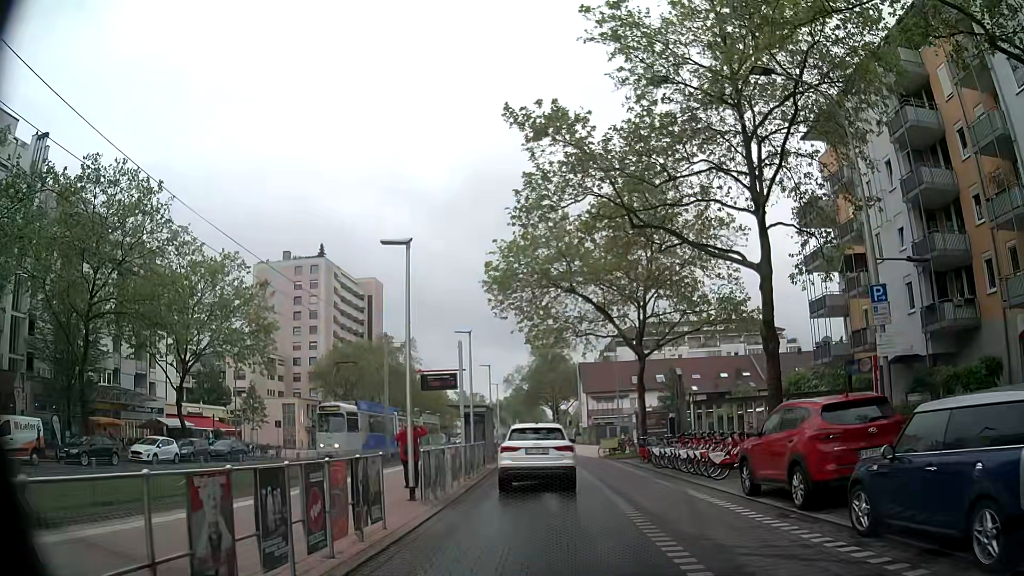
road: tertiary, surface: asphalt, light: Day
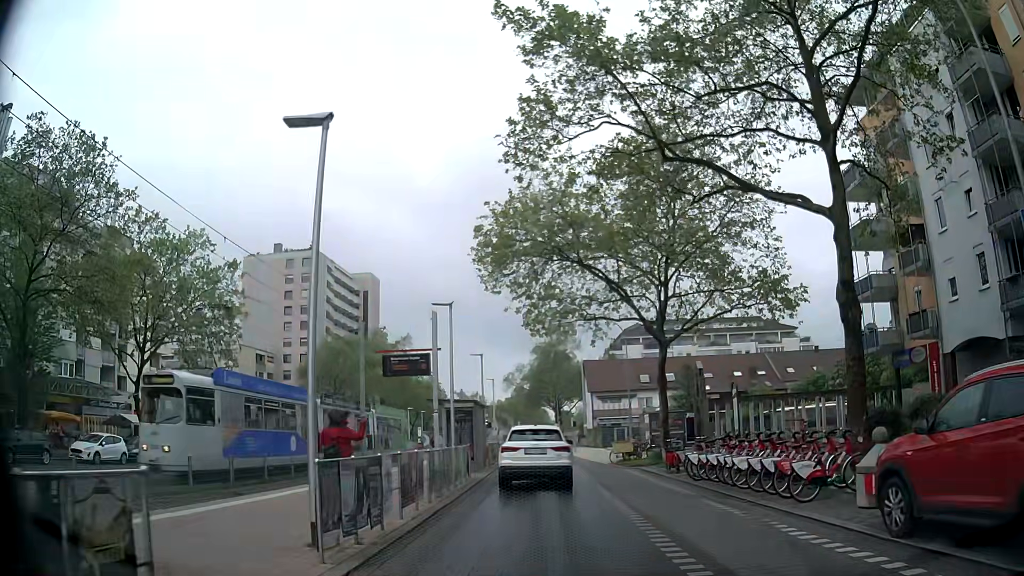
(0.0, +5.7) m; +1°
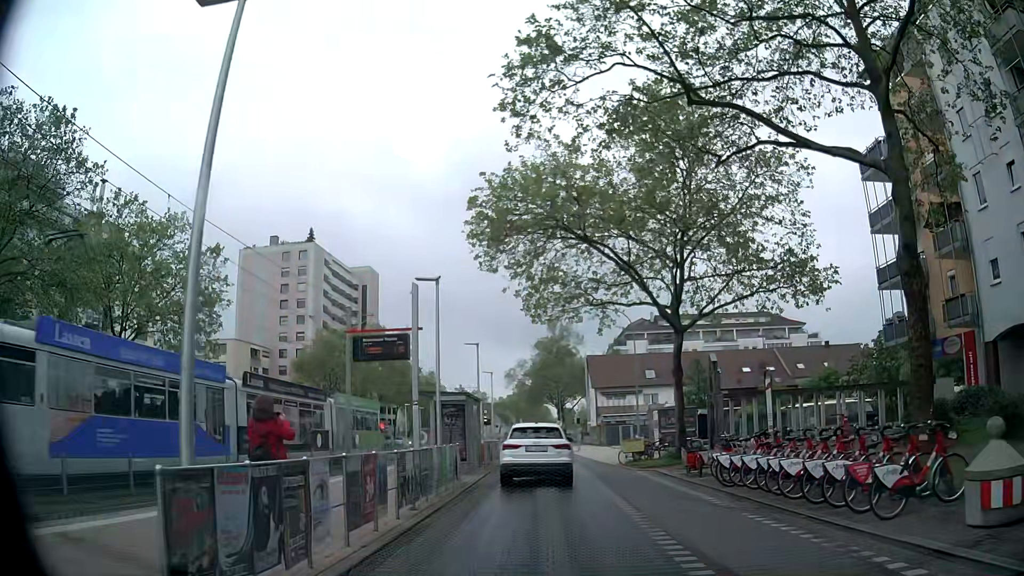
(0.0, +2.9) m; 0°
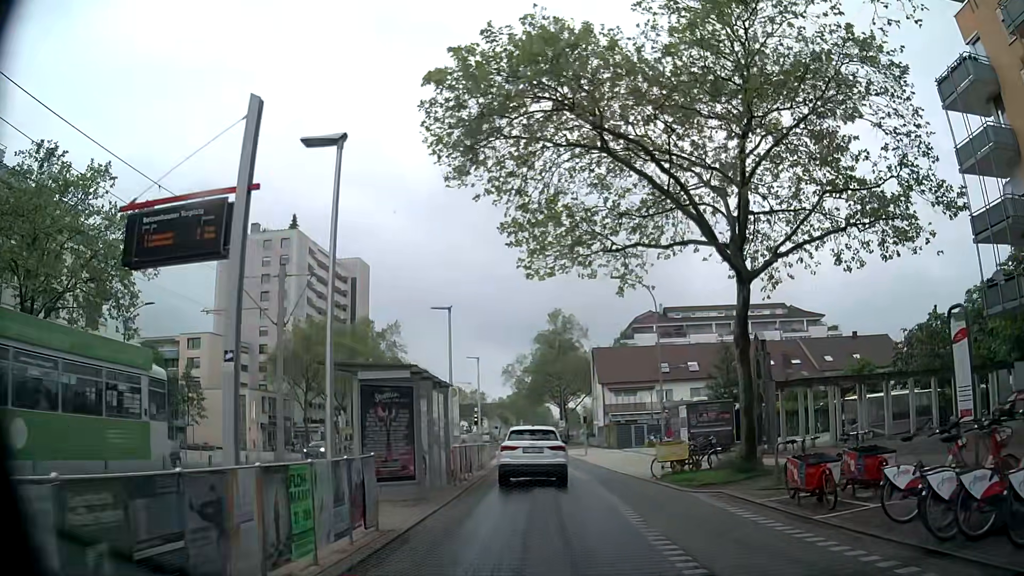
(0.0, +8.6) m; 0°
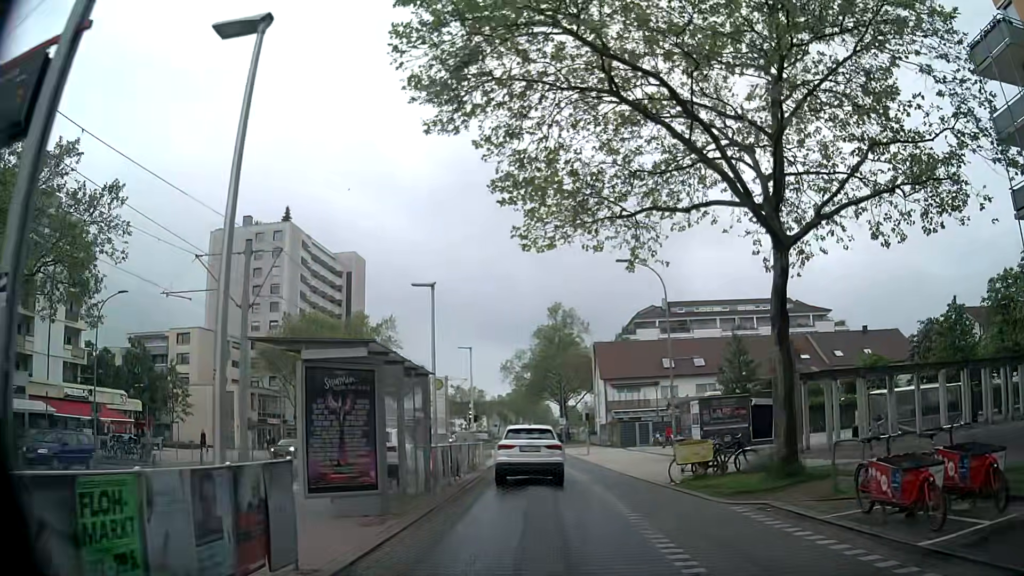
(0.0, +2.9) m; -1°
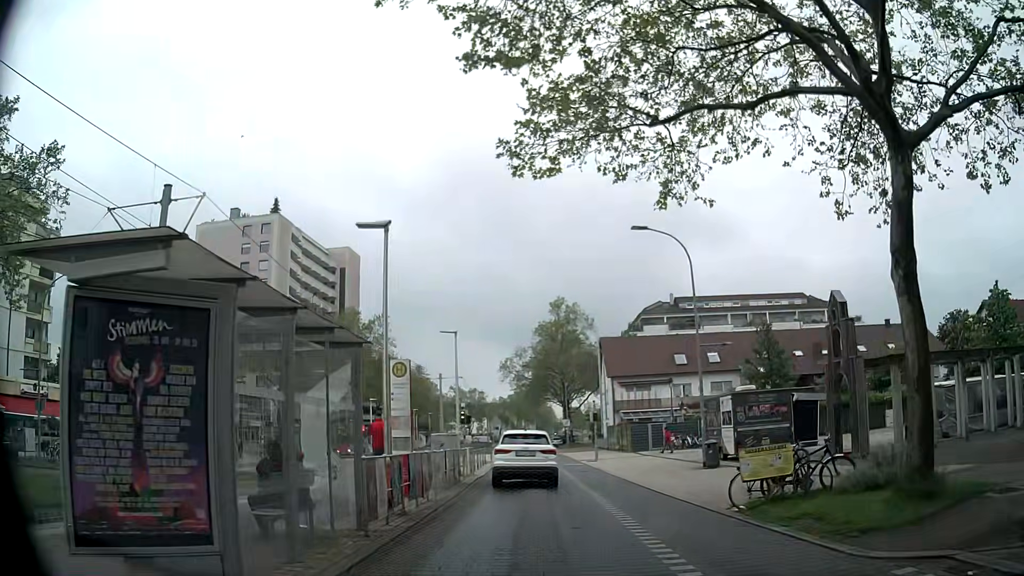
(+0.1, +5.4) m; +2°
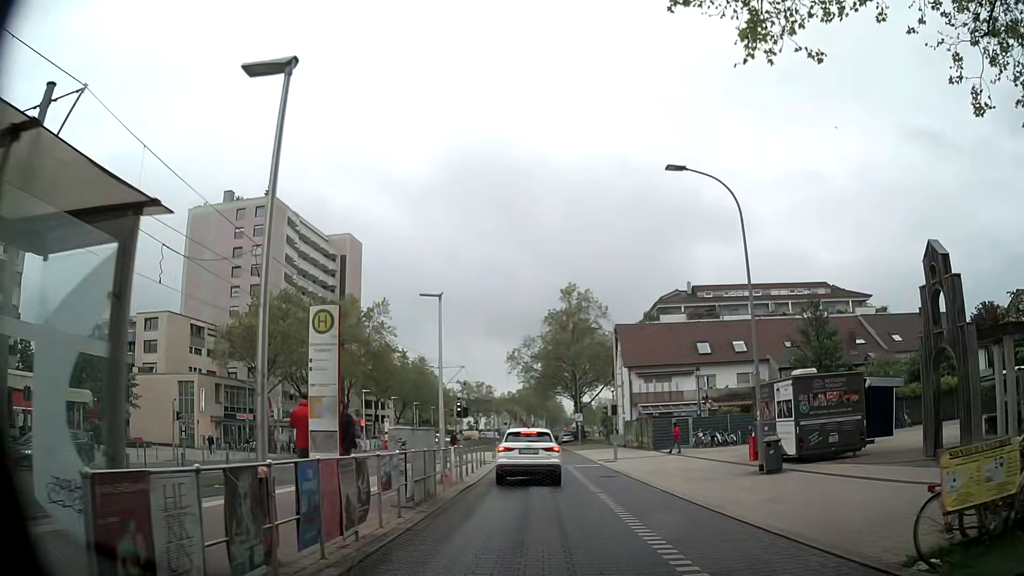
(-0.2, +5.8) m; -3°
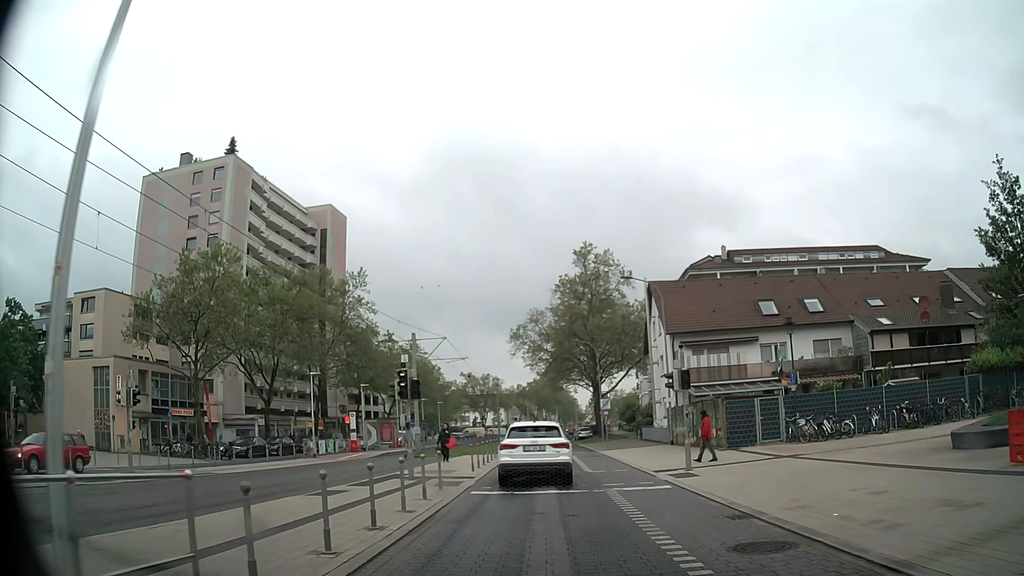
(+0.2, +15.2) m; 0°
(0, +10) (0, +20) (0, +30) (0, +40) (0, +50) (-1, +60) (-1, +70) (-1, +80) (0, +90) (0, +100) m
